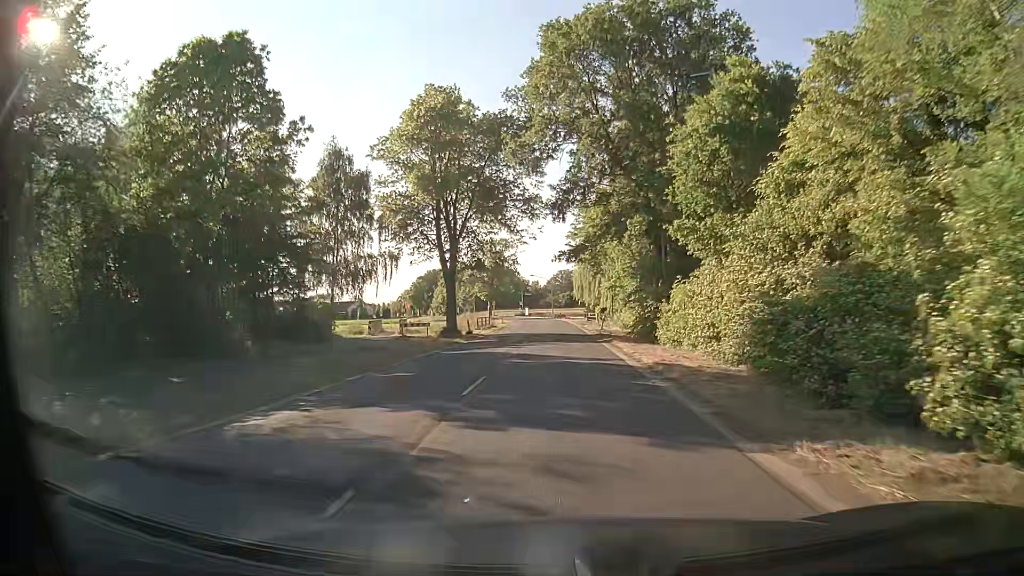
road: secondary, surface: asphalt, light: Day
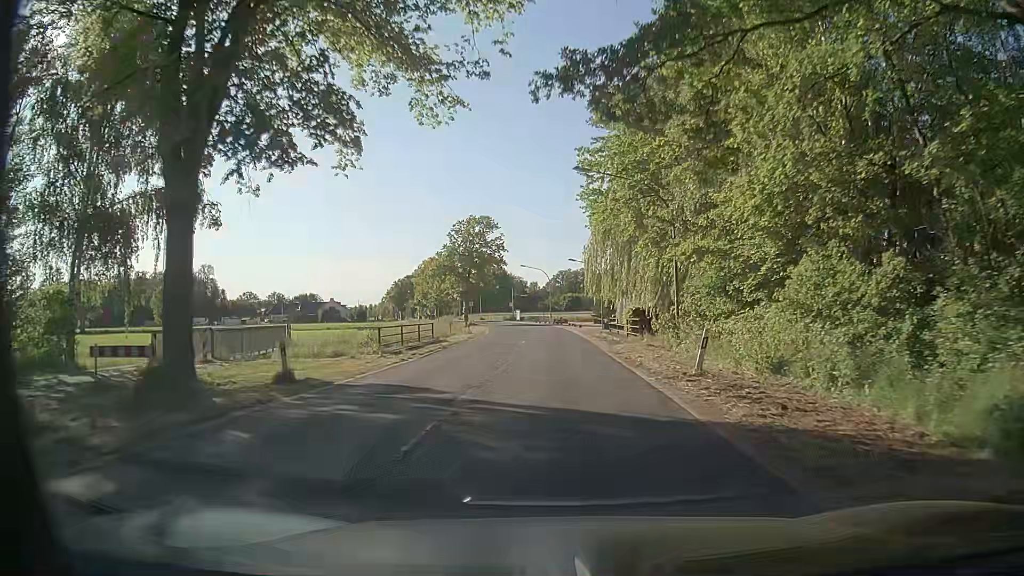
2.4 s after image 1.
(+0.1, +31.8) m; 0°
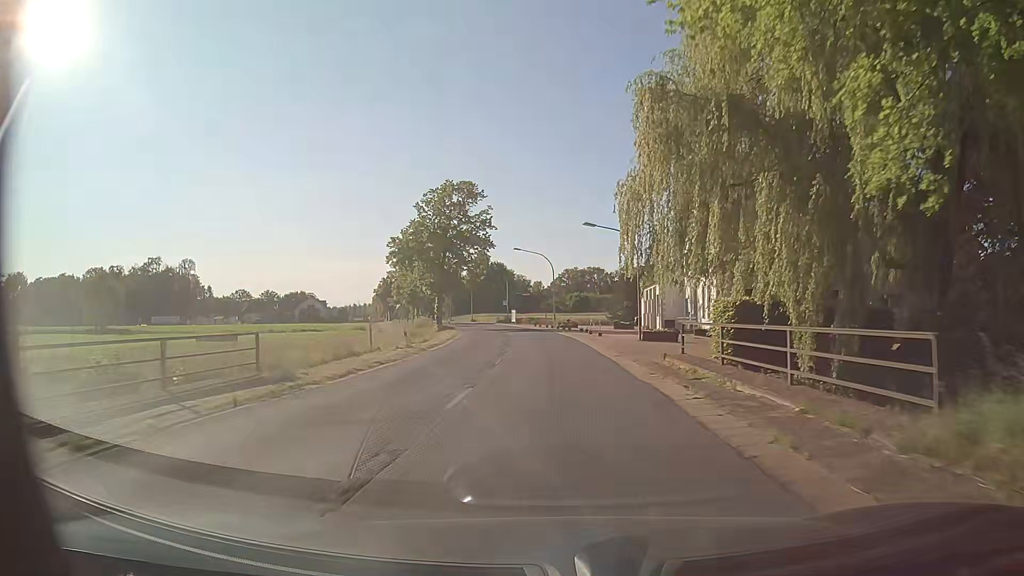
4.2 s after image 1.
(0.0, +23.8) m; -1°
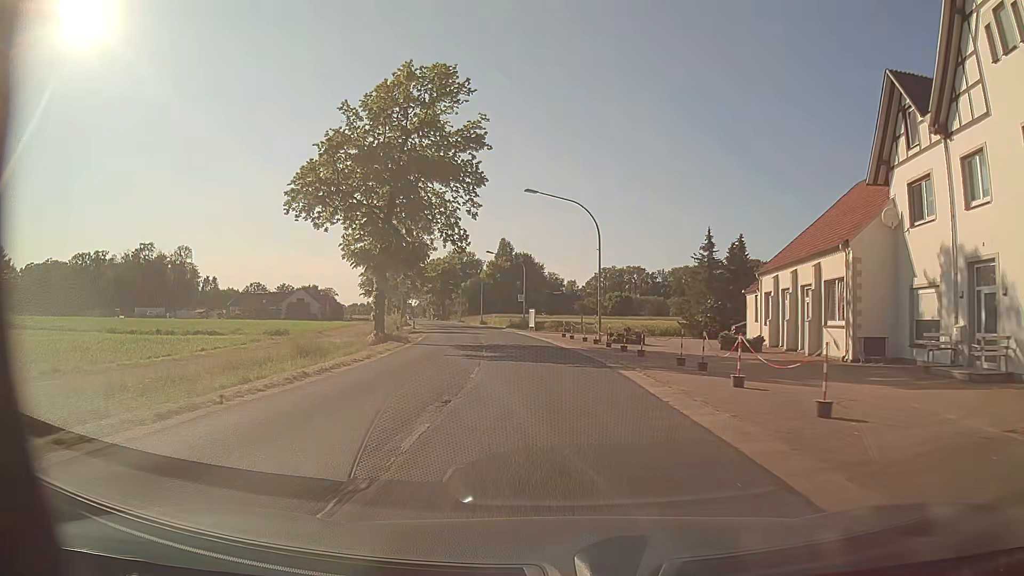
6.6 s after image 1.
(-0.4, +31.6) m; -2°
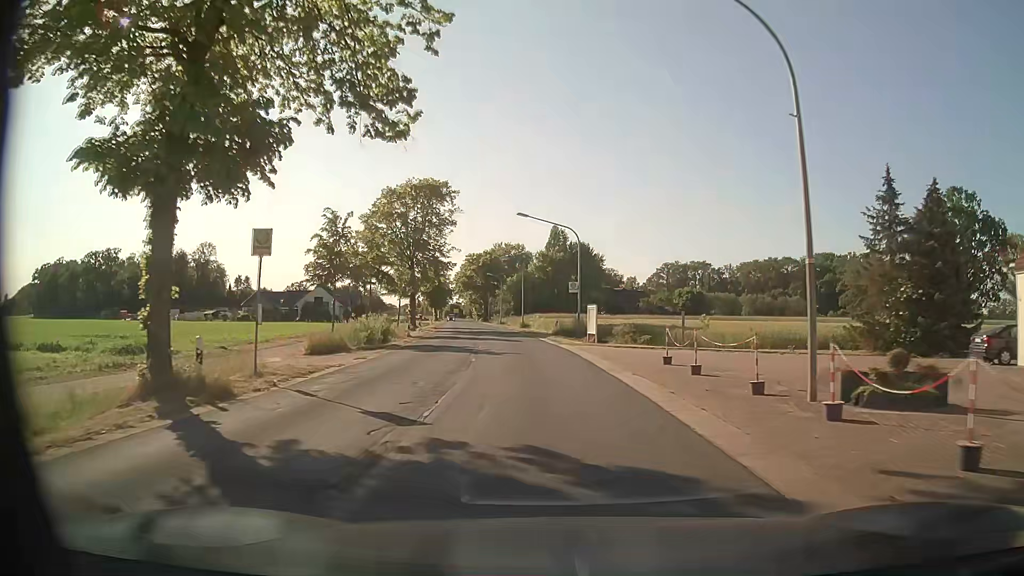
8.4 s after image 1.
(-0.9, +23.7) m; -5°
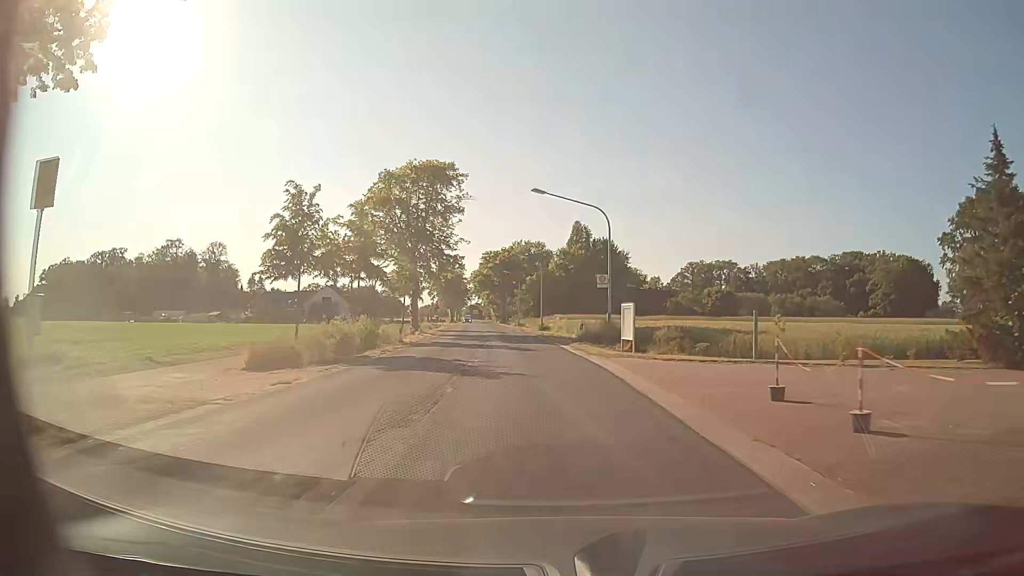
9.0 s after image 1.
(-0.1, +7.9) m; -2°
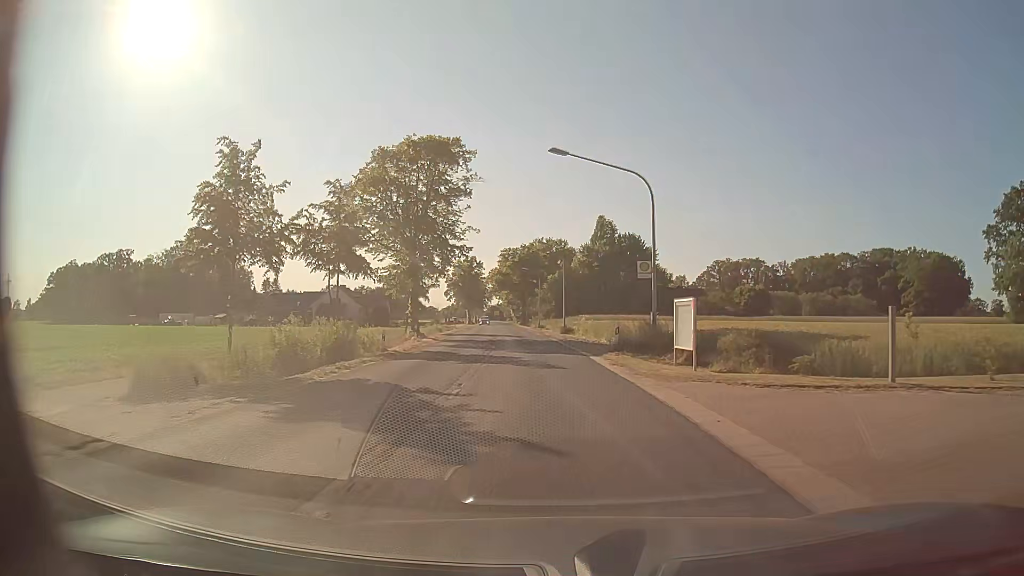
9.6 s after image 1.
(-0.1, +7.9) m; -2°
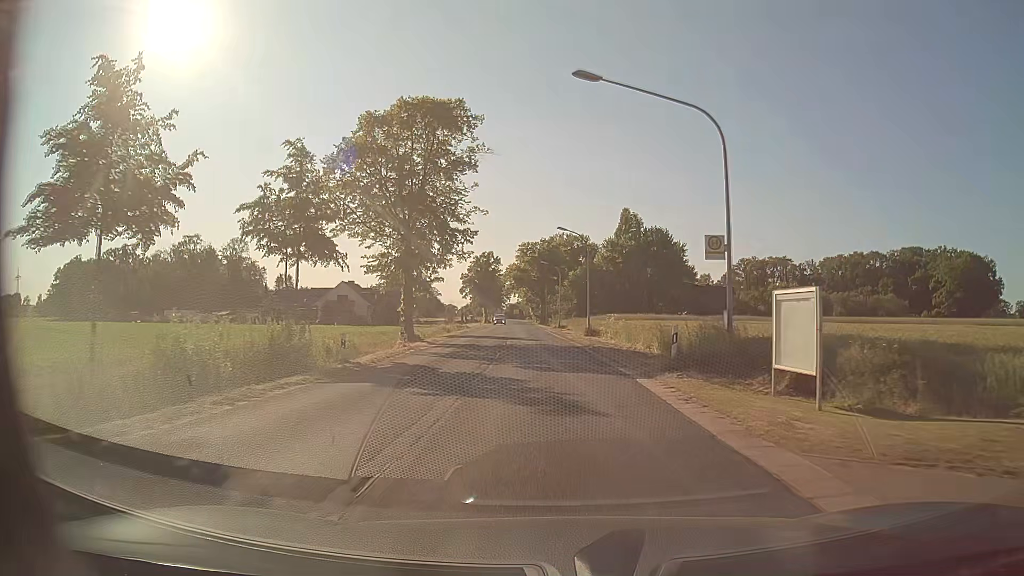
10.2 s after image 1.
(-0.1, +7.9) m; -2°
(0, +10) (0, +20) (-1, +30) (-1, +40) (-2, +50) (-3, +60) (-3, +70) (-4, +80) (-4, +90) (-5, +100) m
